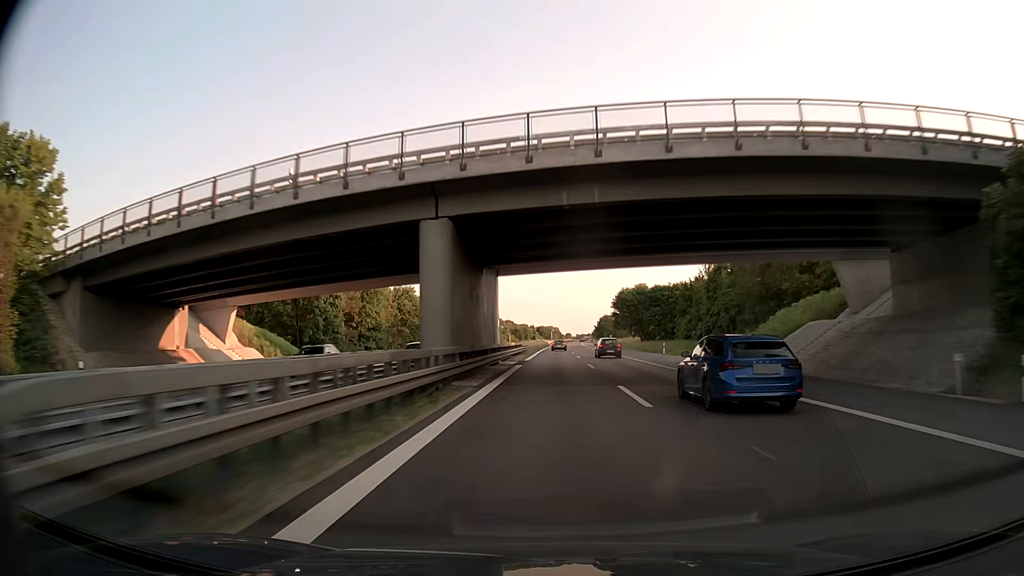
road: trunk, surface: asphalt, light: Day
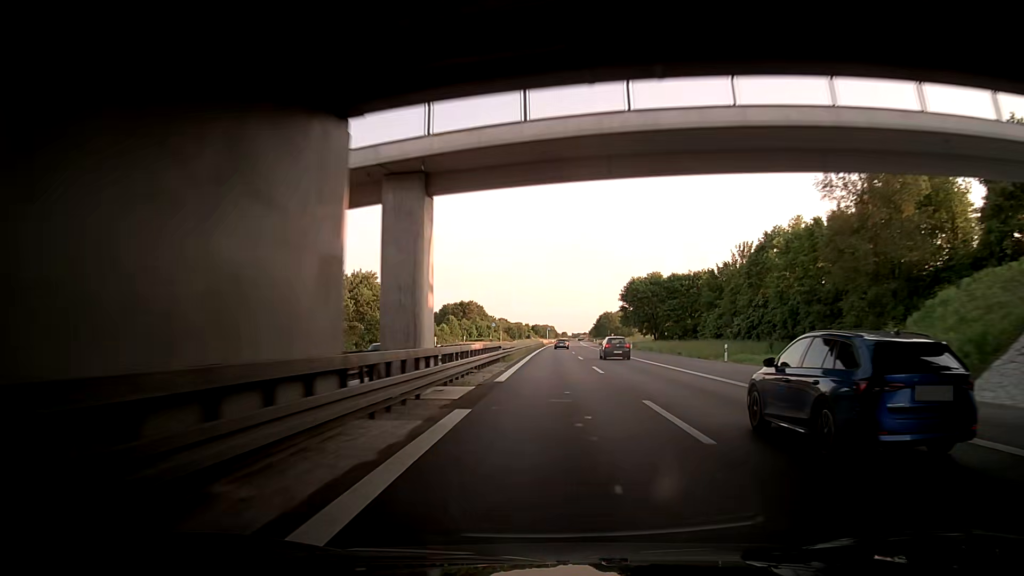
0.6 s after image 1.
(+0.1, +22.9) m; 0°
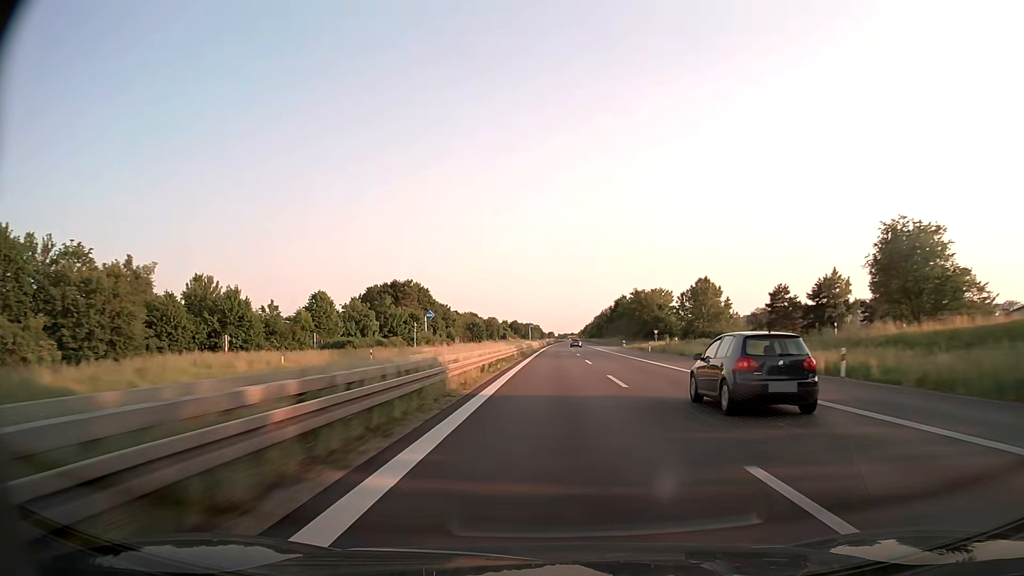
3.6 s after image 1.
(+2.0, +116.1) m; +1°
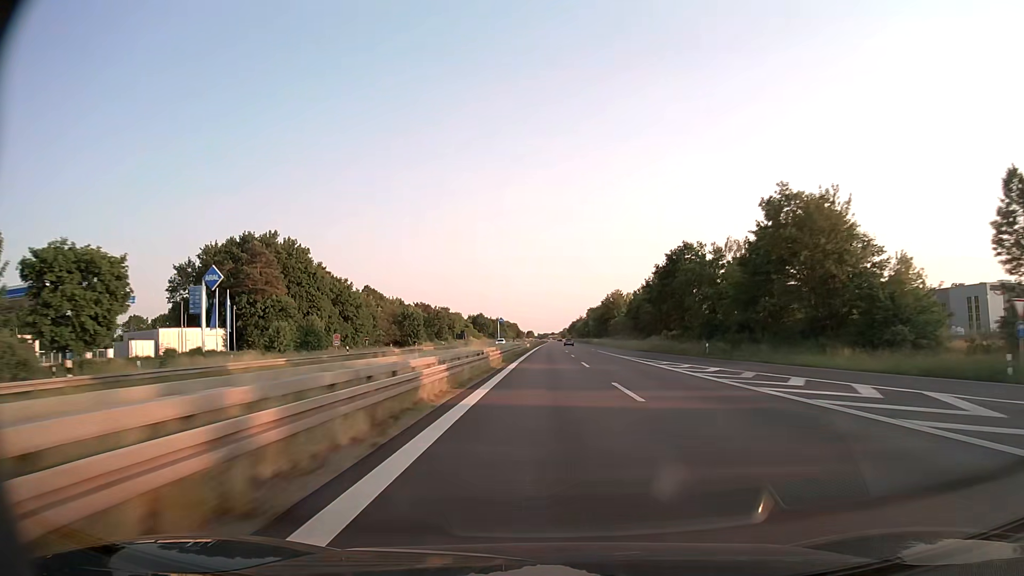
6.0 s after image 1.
(+1.3, +94.6) m; +2°
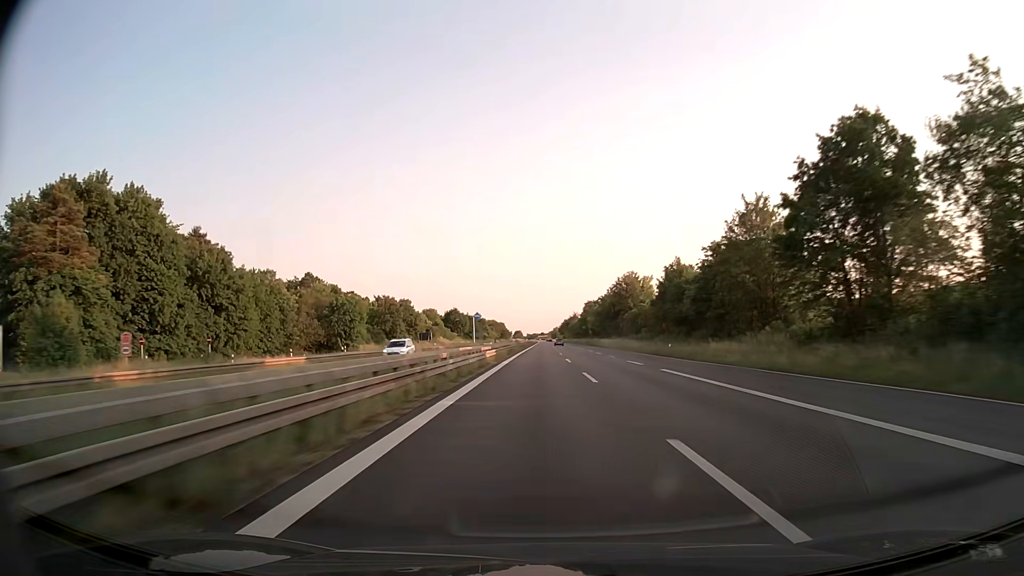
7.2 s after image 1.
(+0.4, +47.8) m; +1°
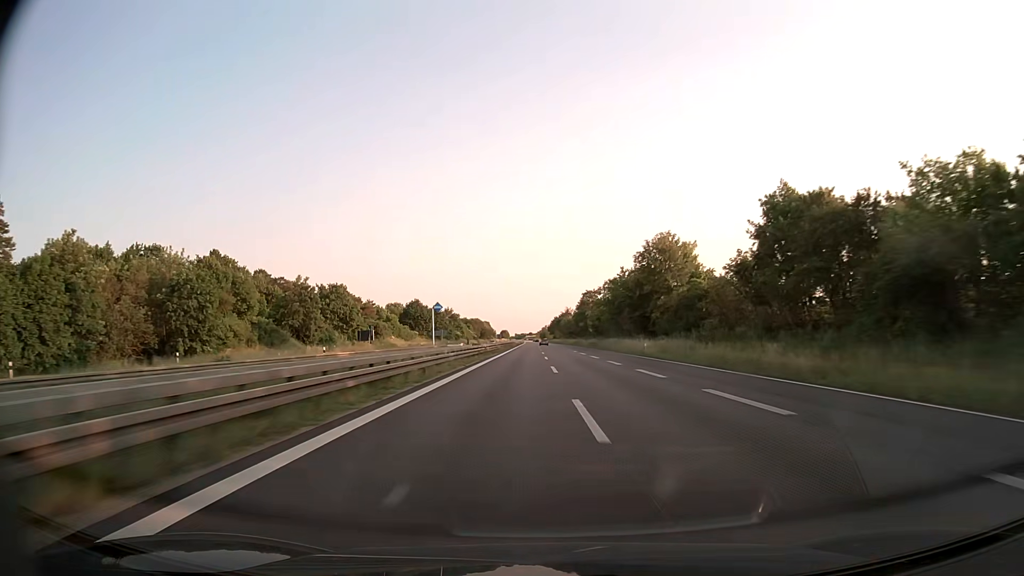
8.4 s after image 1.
(+0.4, +48.2) m; +1°
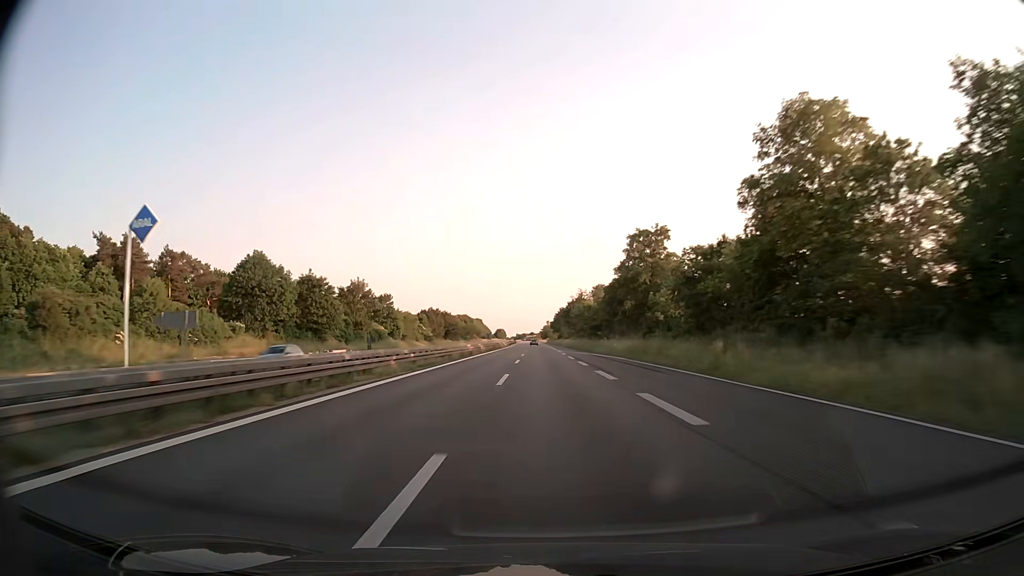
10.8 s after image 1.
(+0.3, +97.3) m; 0°
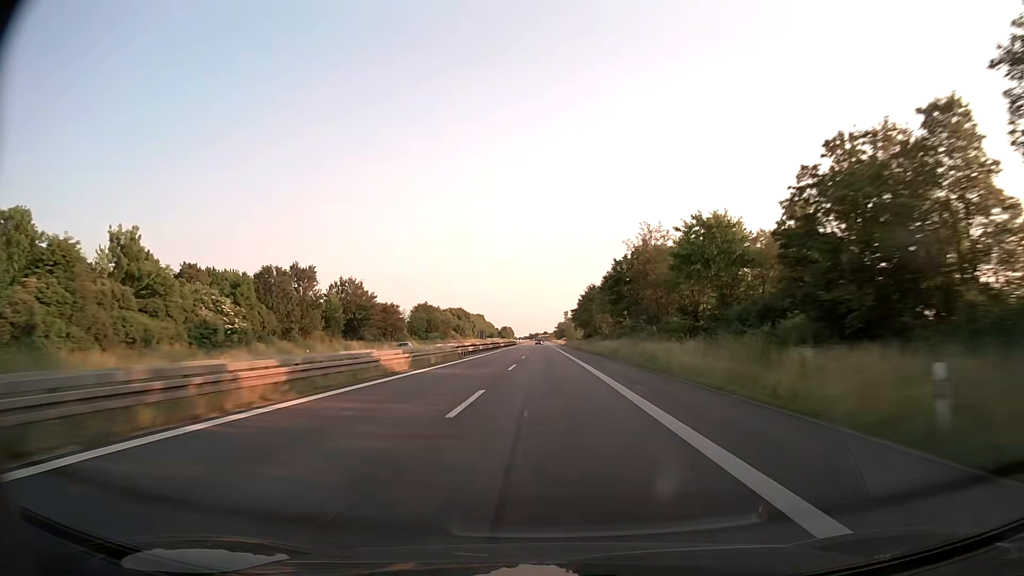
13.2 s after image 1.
(-1.2, +98.4) m; -1°
(0, +10) (0, +20) (0, +30) (0, +40) (0, +50) (0, +60) (0, +70) (-1, +80) (-1, +90) (-1, +100) m
